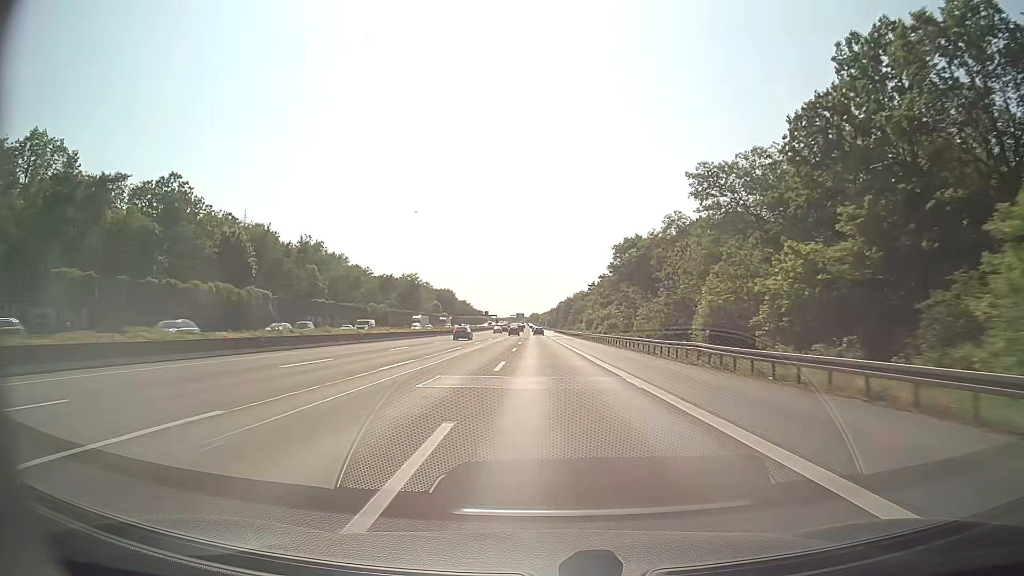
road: motorway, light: Day
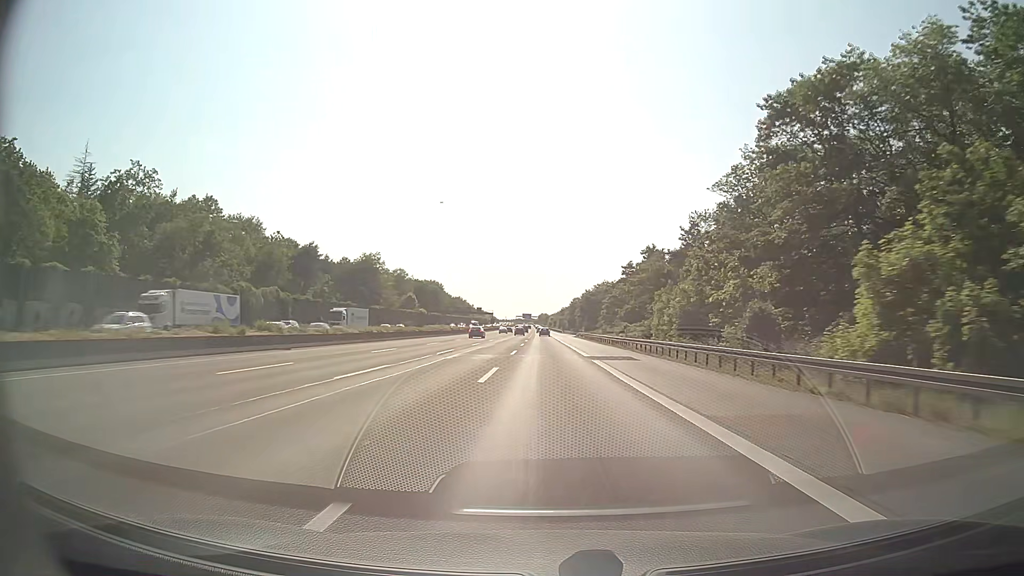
(-0.6, +76.1) m; -1°
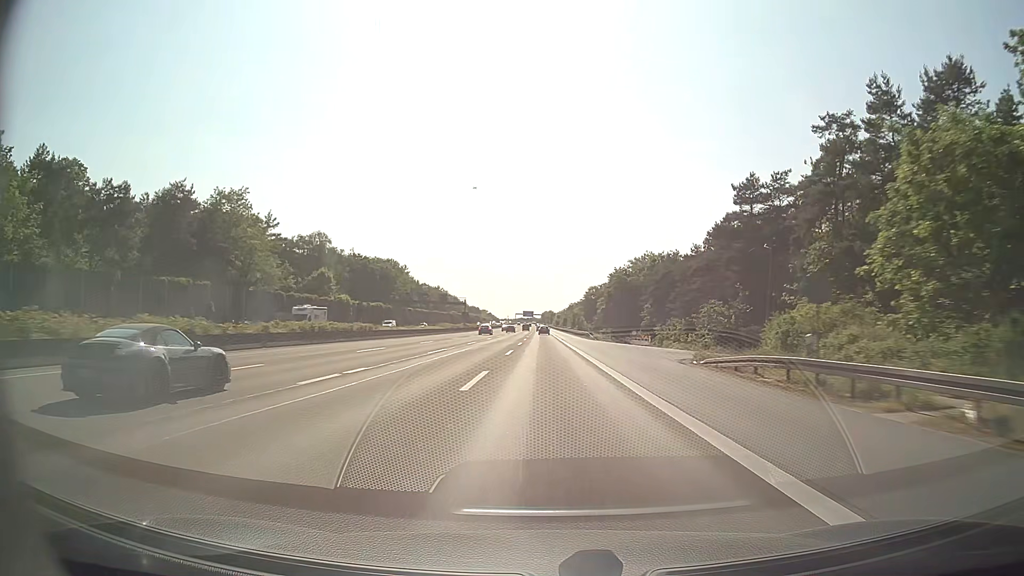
(-0.2, +91.6) m; 0°
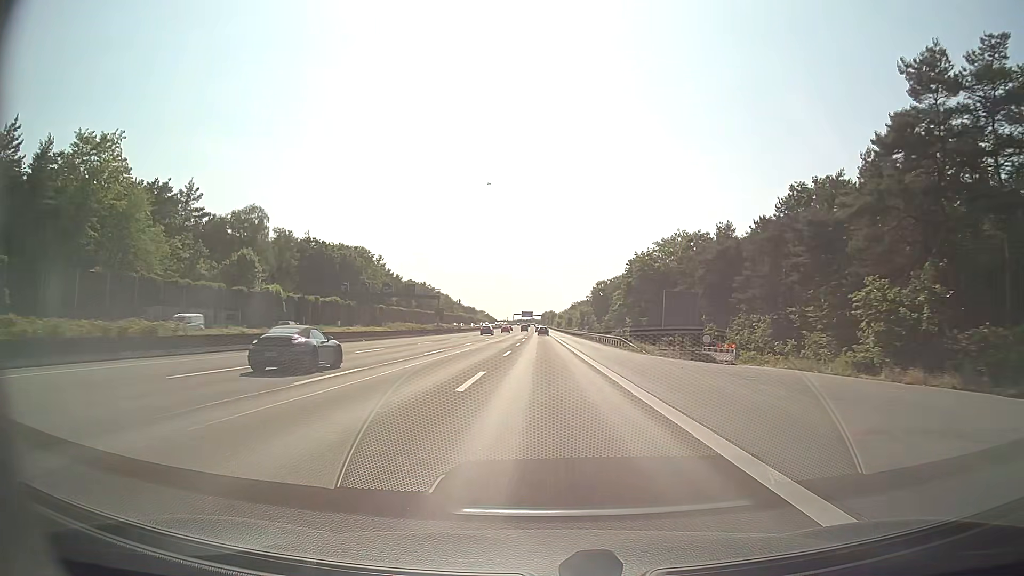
(0.0, +35.8) m; 0°
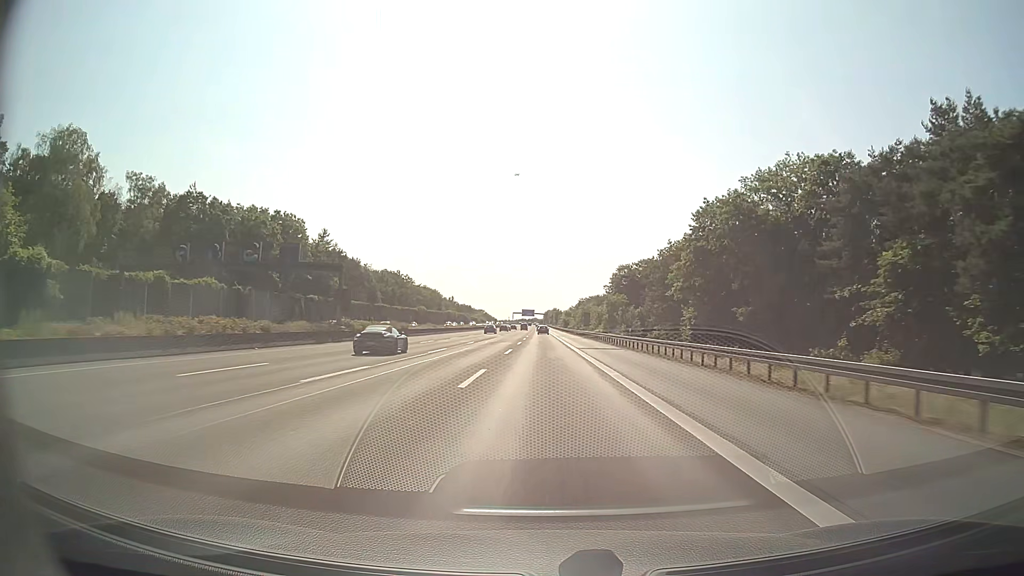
(-0.2, +53.1) m; 0°
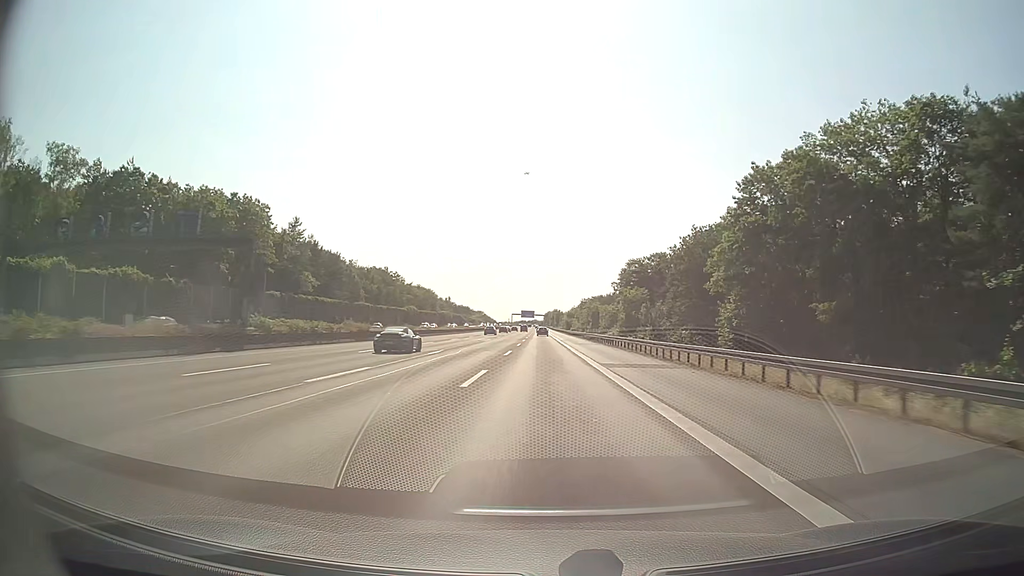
(0.0, +17.6) m; 0°
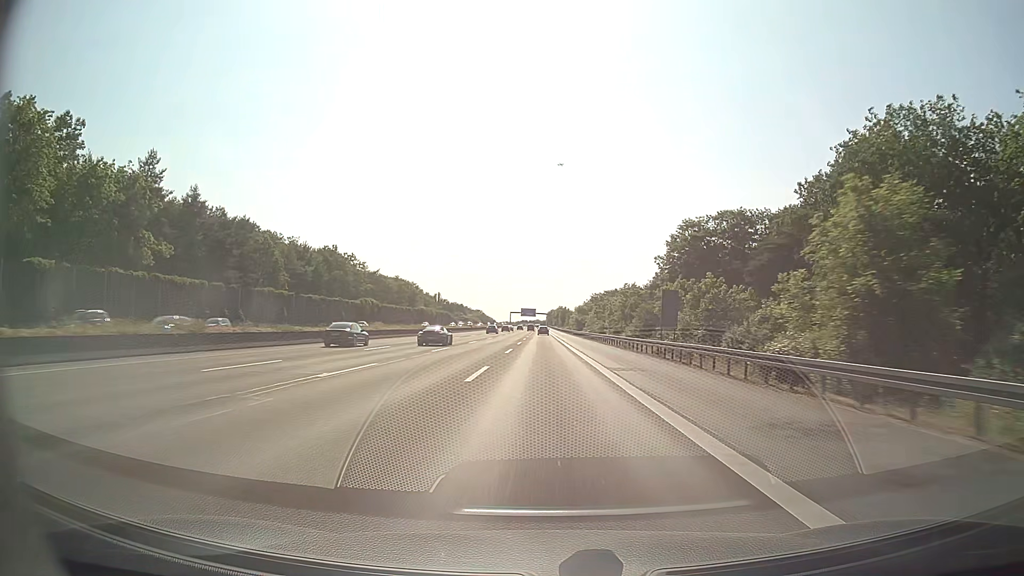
(-0.1, +52.5) m; 0°
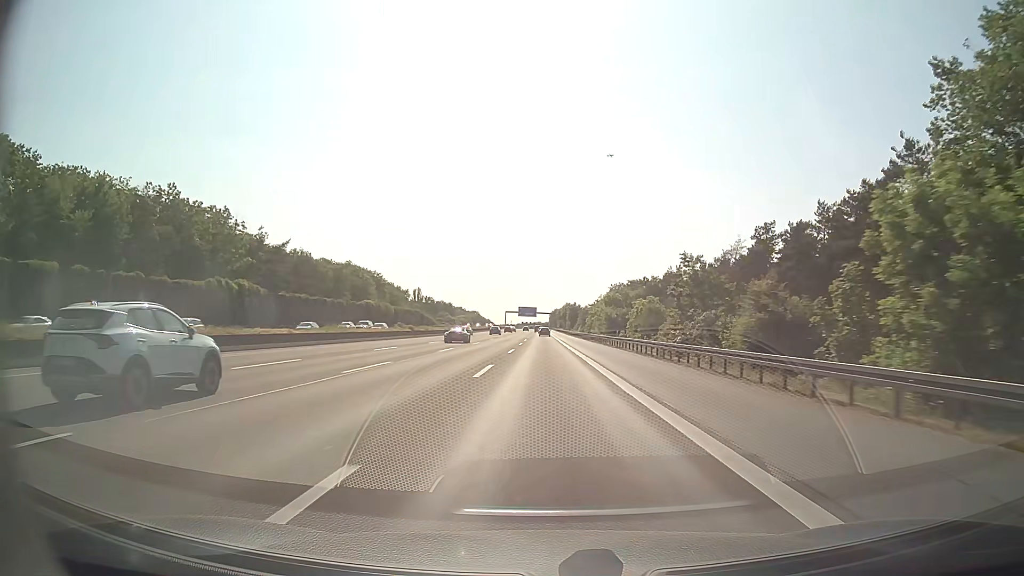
(-0.1, +69.7) m; 0°
(0, +10) (0, +20) (0, +30) (0, +40) (0, +50) (0, +60) (0, +70) (0, +80) (0, +90) (0, +100) m
